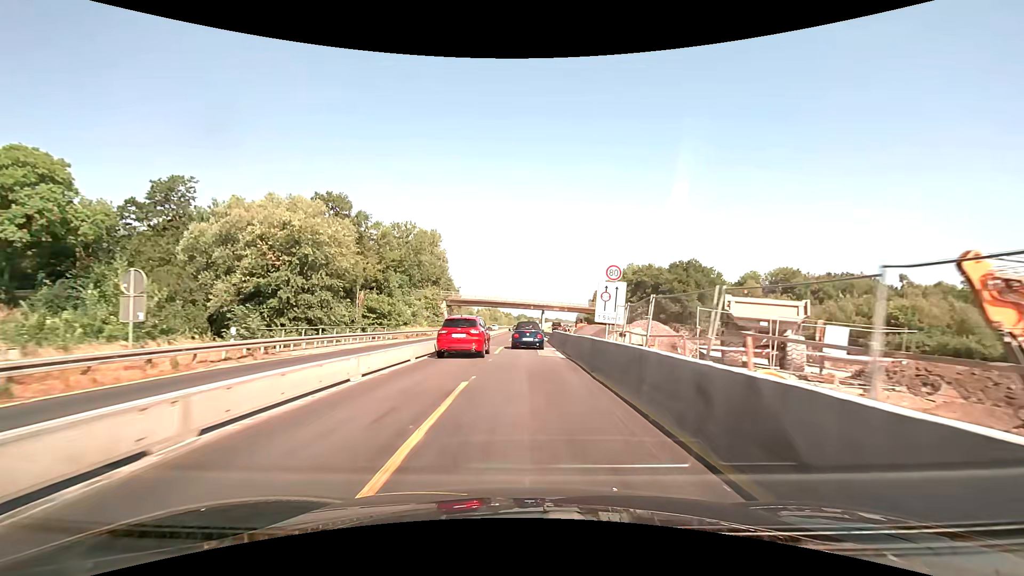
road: motorway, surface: asphalt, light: Day
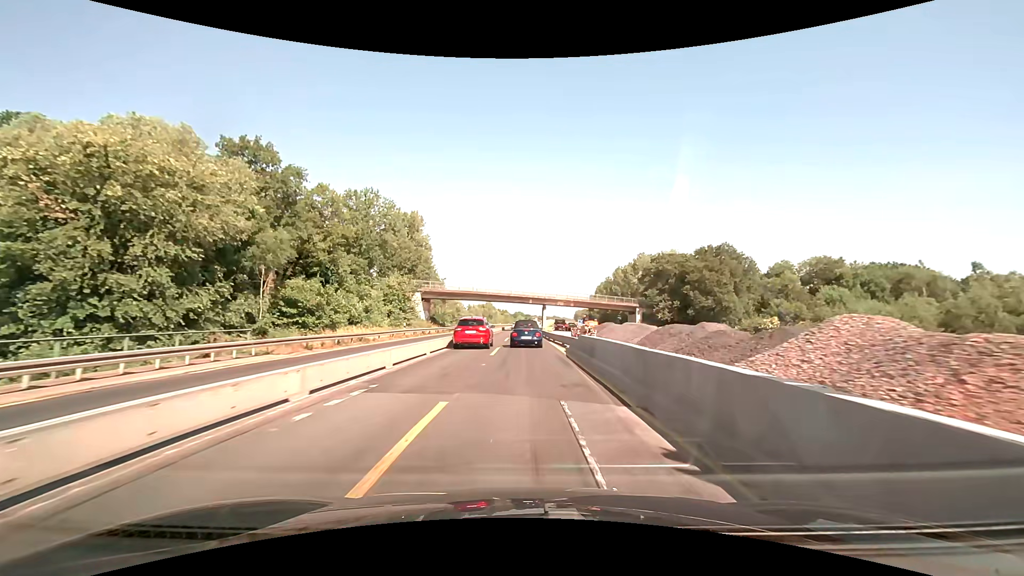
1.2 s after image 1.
(0.0, +20.9) m; 0°
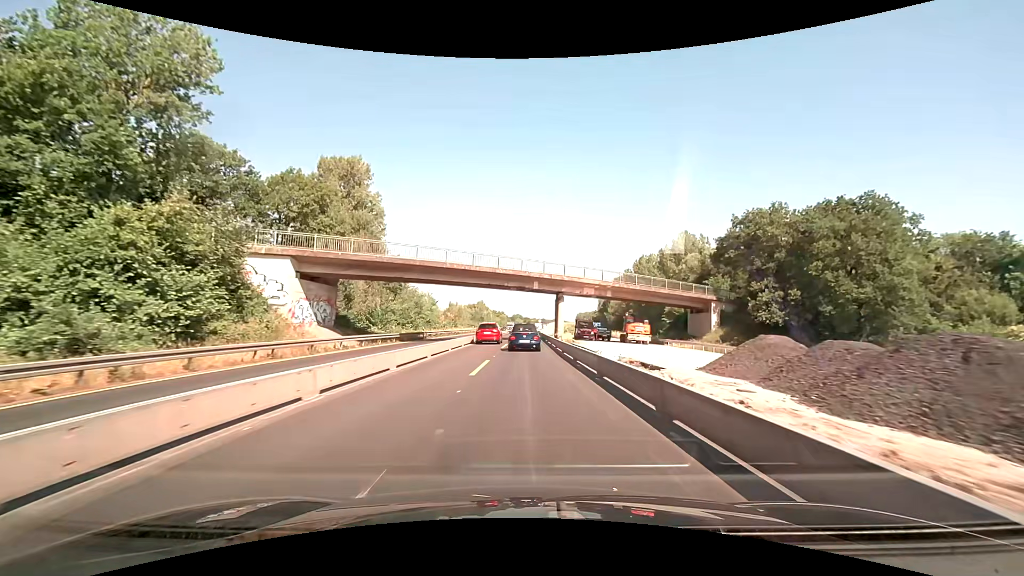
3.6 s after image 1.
(+0.1, +41.6) m; 0°
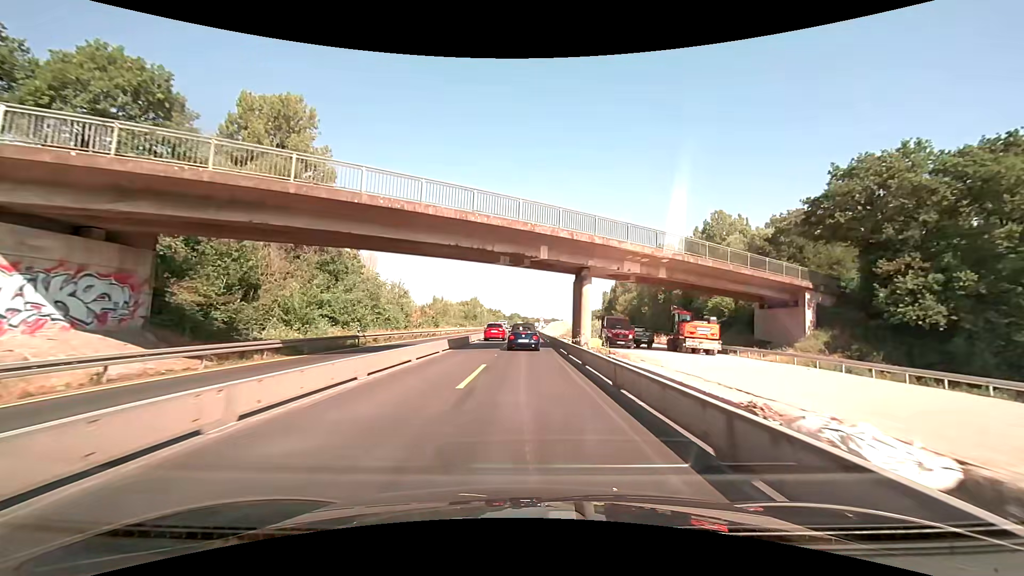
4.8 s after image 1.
(0.0, +20.8) m; 0°
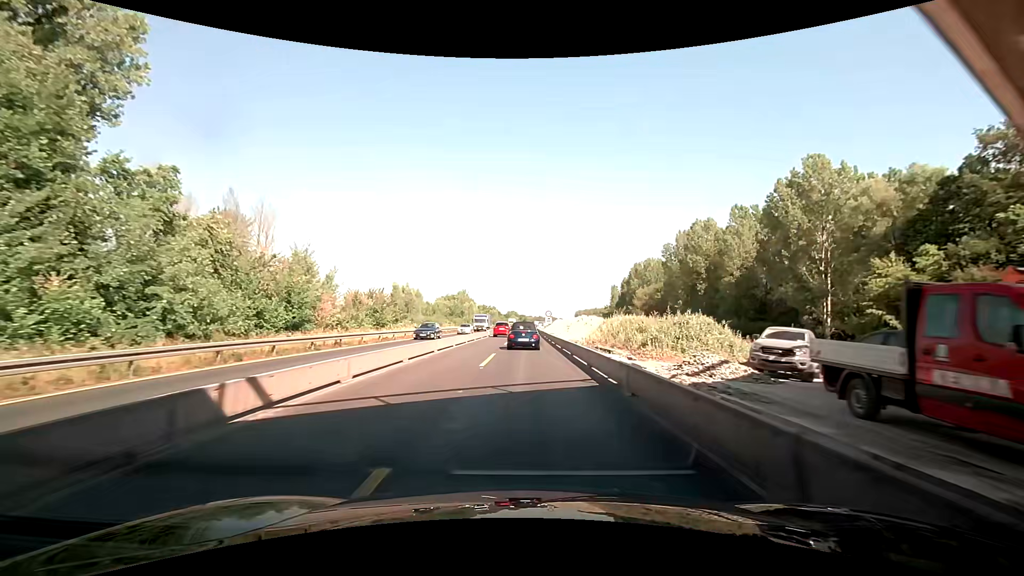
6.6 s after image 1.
(+0.2, +31.1) m; 0°
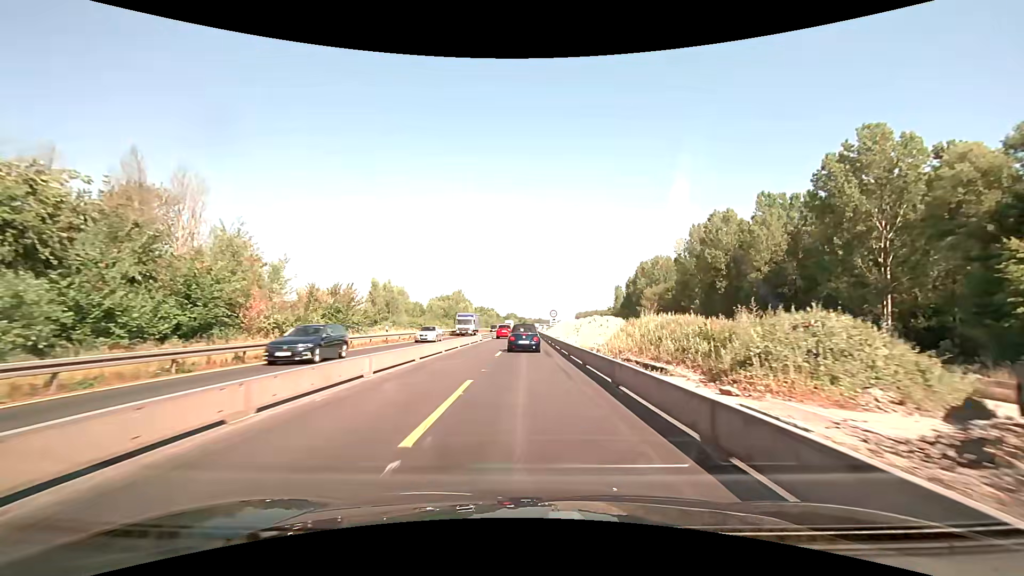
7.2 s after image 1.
(0.0, +10.3) m; +1°
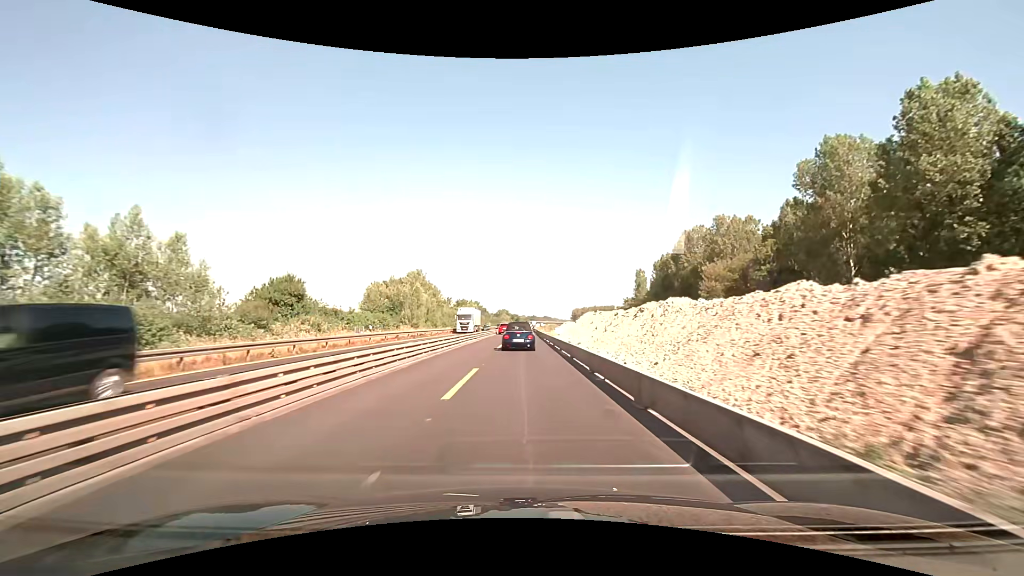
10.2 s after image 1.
(+0.5, +51.3) m; +1°
